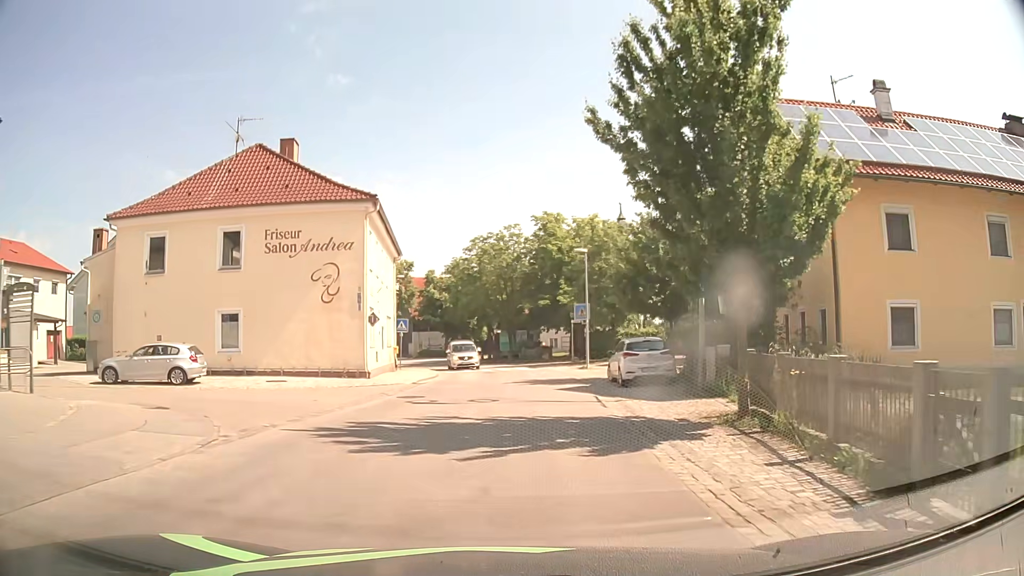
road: tertiary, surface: asphalt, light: Day
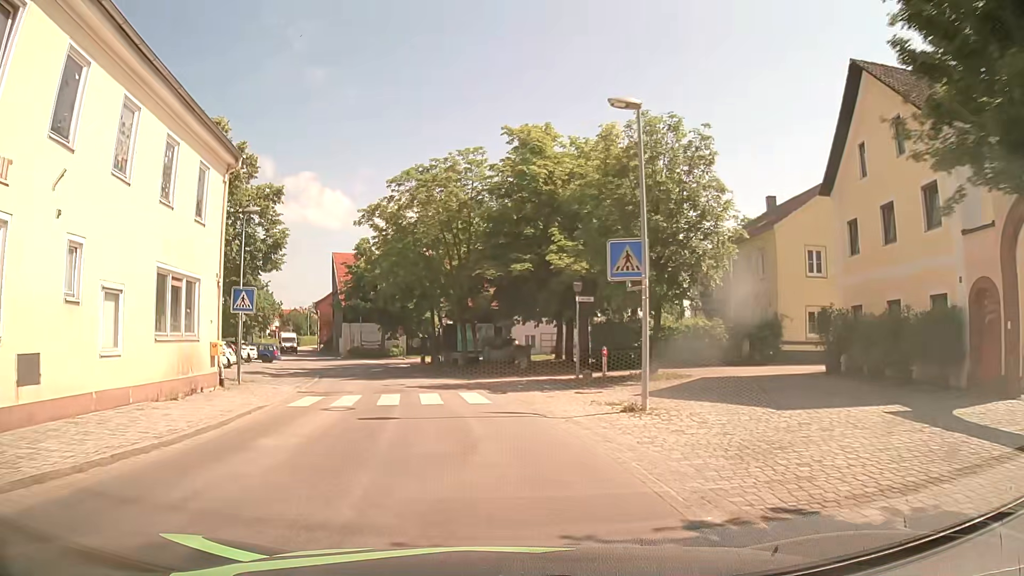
(+0.8, +21.9) m; +3°
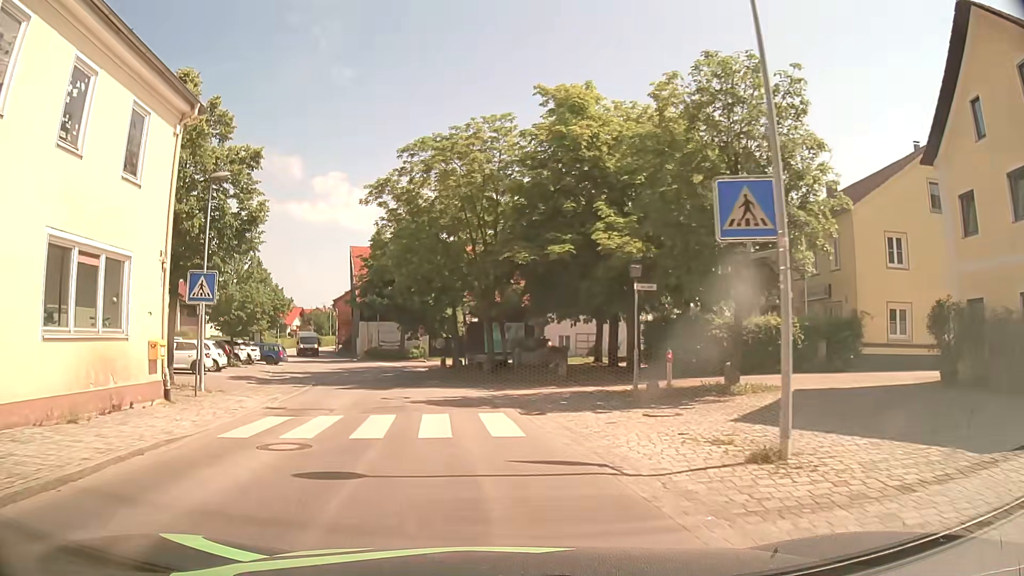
(-0.1, +5.4) m; -3°
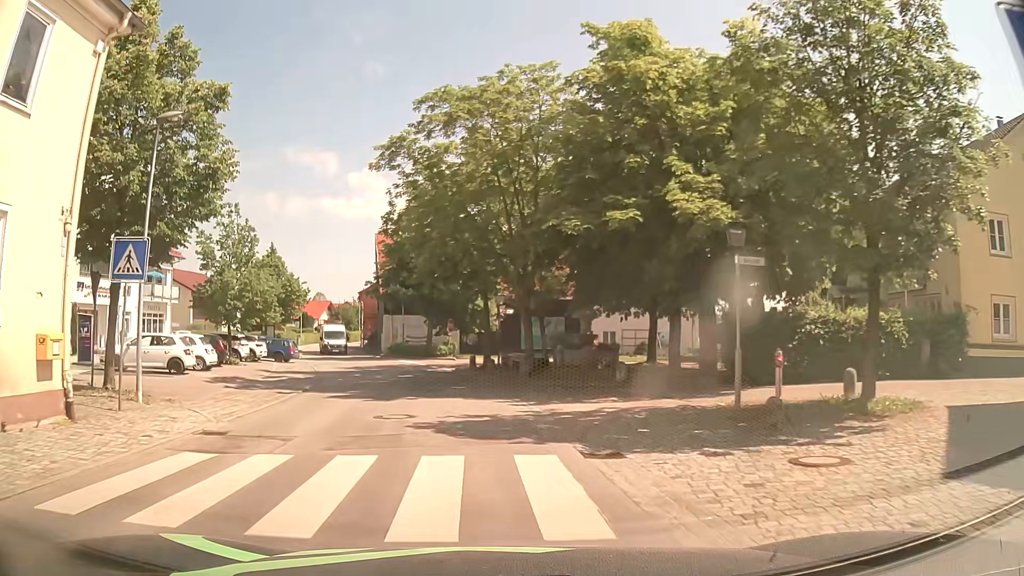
(-0.1, +5.3) m; -3°
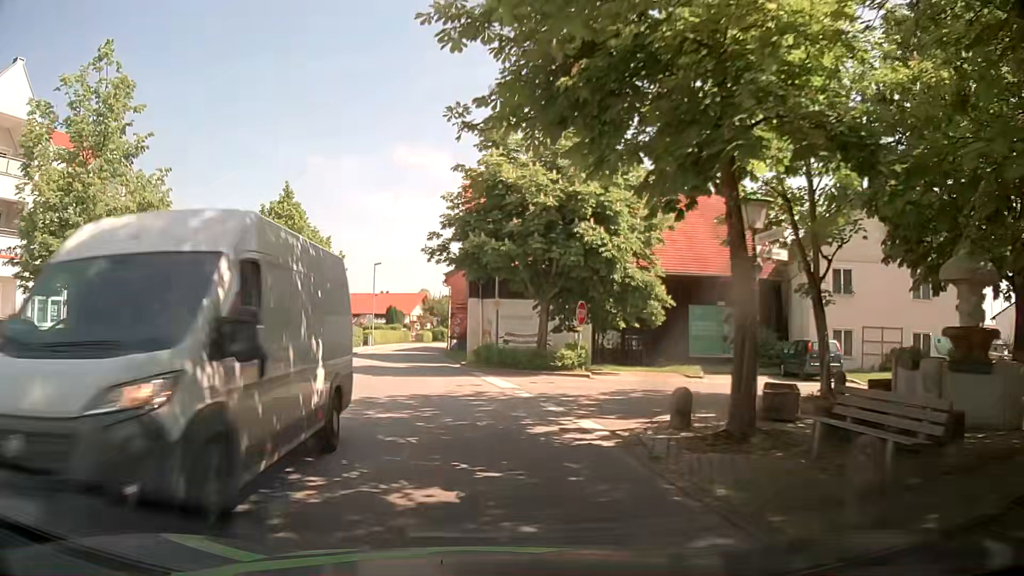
(-2.1, +21.0) m; -10°
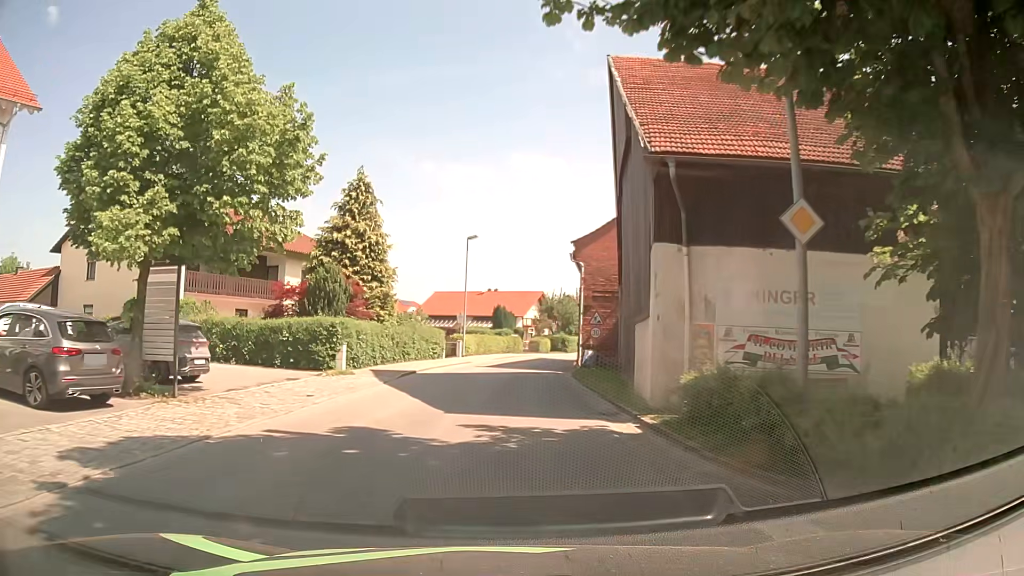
(-2.1, +21.3) m; -10°
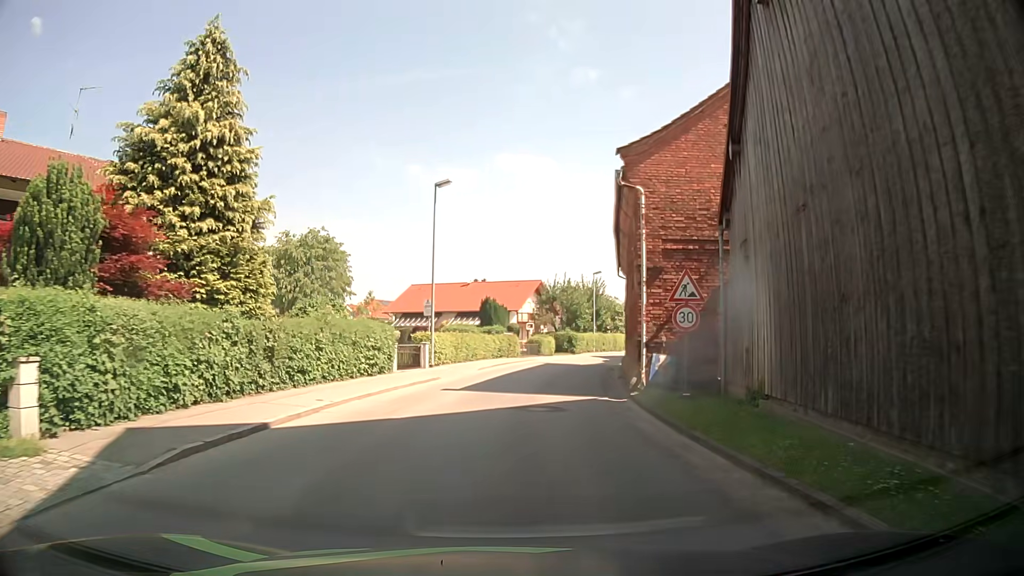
(-0.1, +16.2) m; 0°
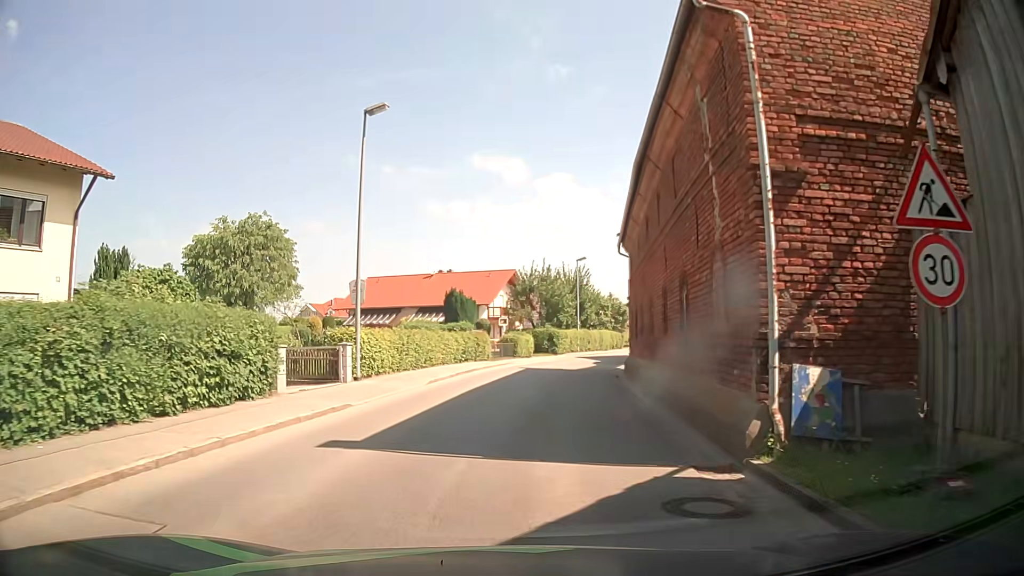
(+0.3, +9.8) m; +4°
(0, +10) (+1, +20) (+2, +30) (+5, +40) (+8, +49) (+11, +58) (+15, +68) (+19, +77) (+23, +86) (+28, +95) m
